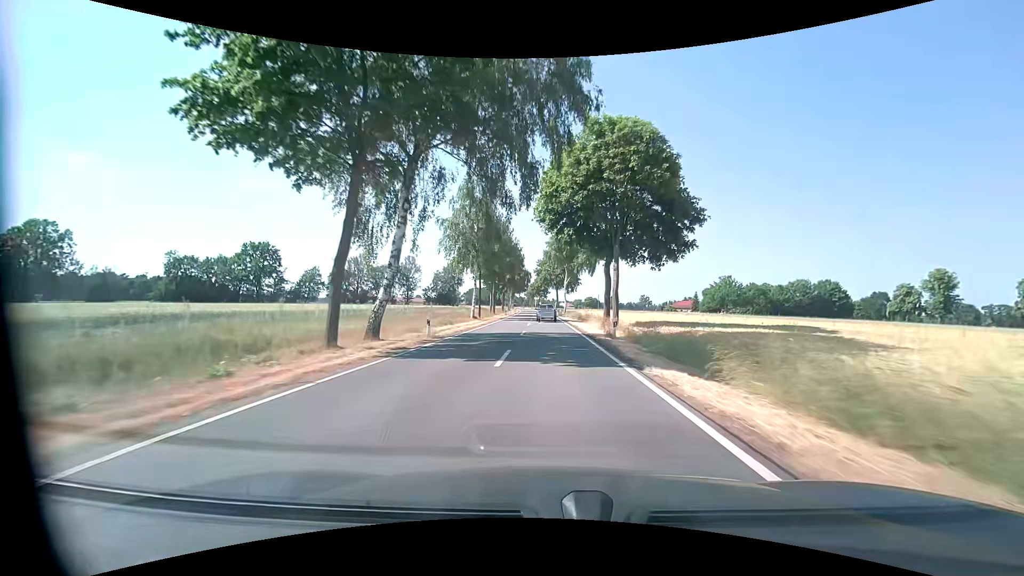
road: tertiary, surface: asphalt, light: Day
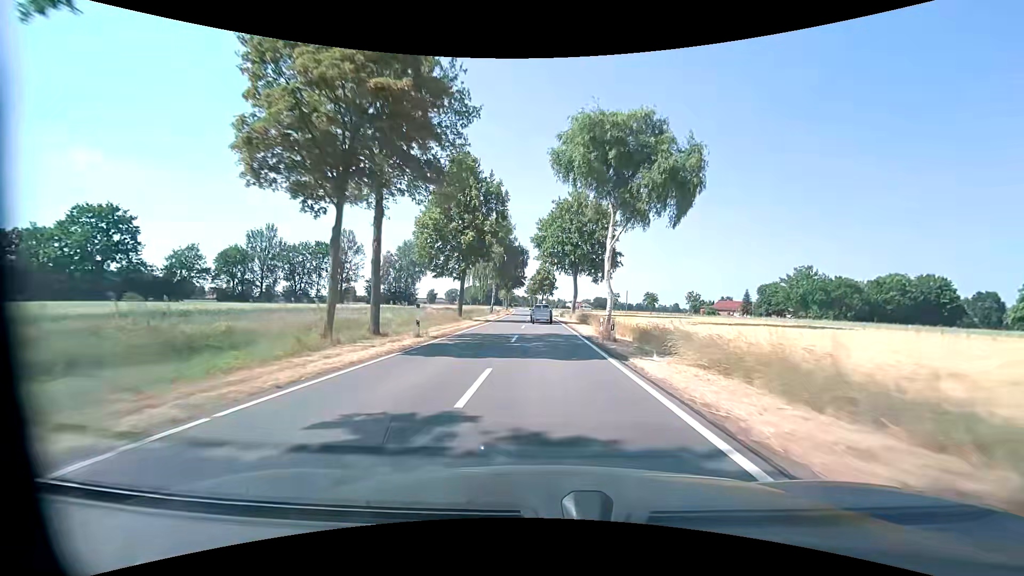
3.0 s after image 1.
(0.0, +52.6) m; 0°
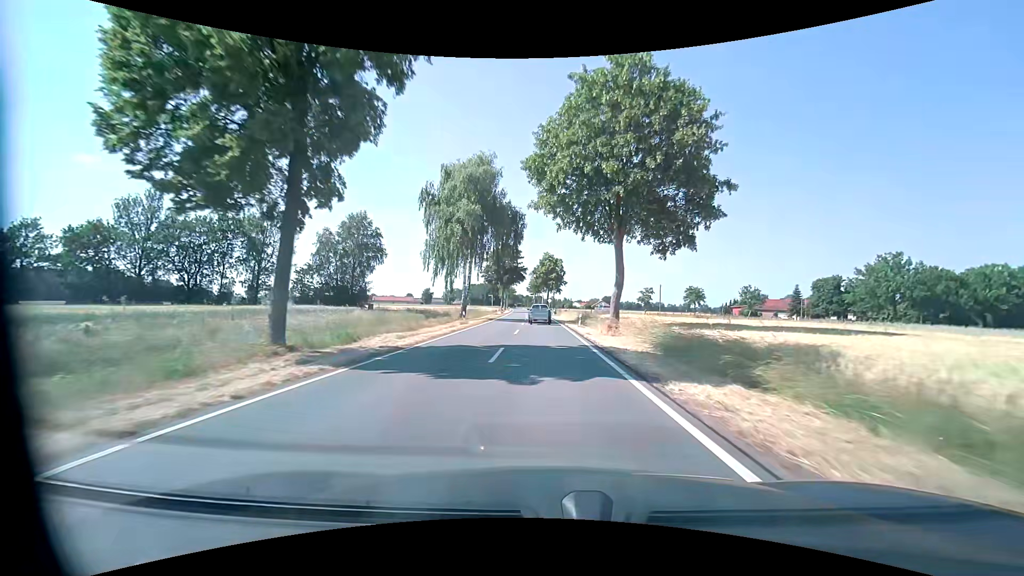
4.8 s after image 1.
(-0.1, +30.9) m; -1°
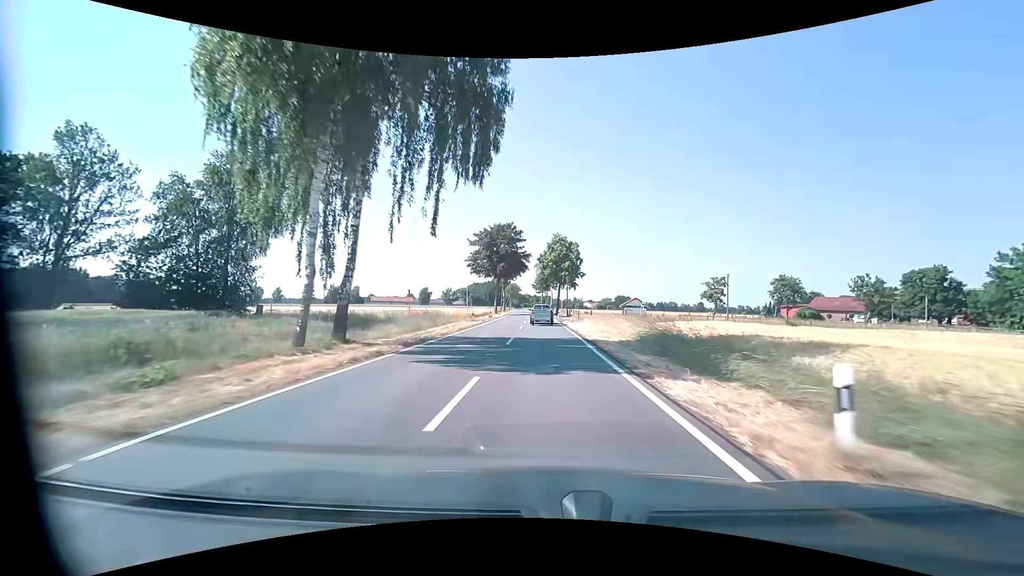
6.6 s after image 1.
(-0.2, +30.5) m; -1°
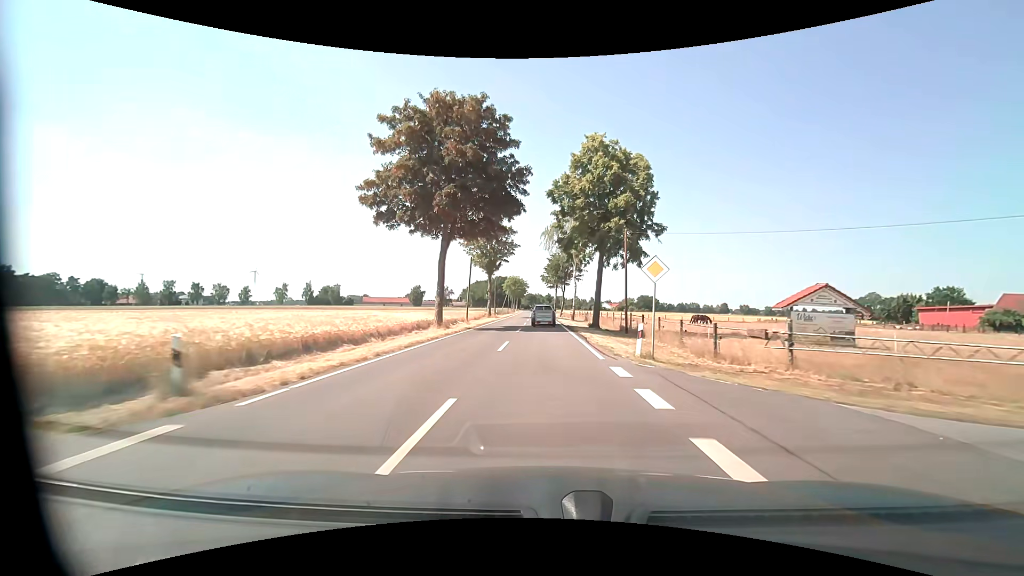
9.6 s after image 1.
(-0.4, +50.3) m; -1°
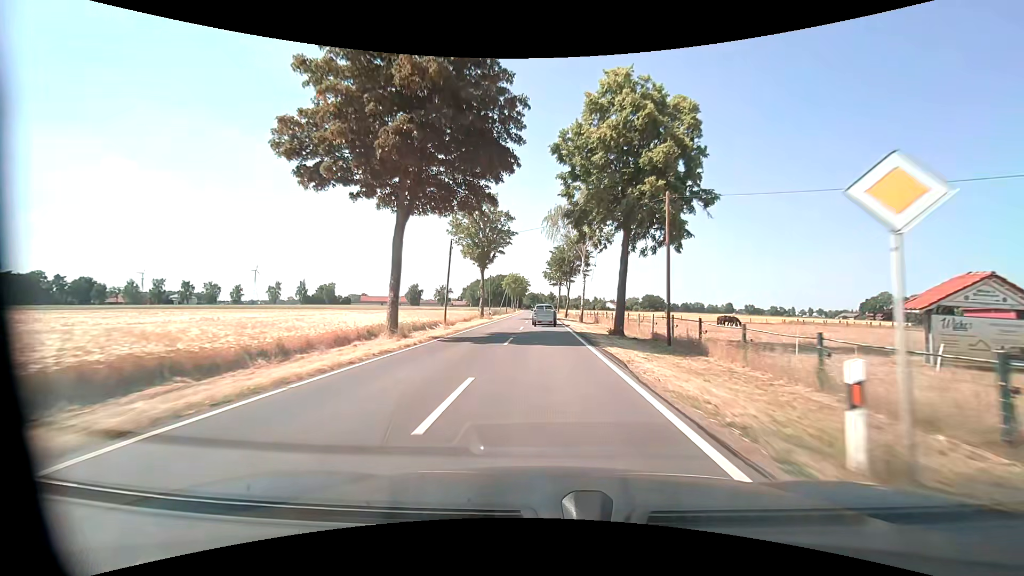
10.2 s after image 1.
(0.0, +10.0) m; 0°
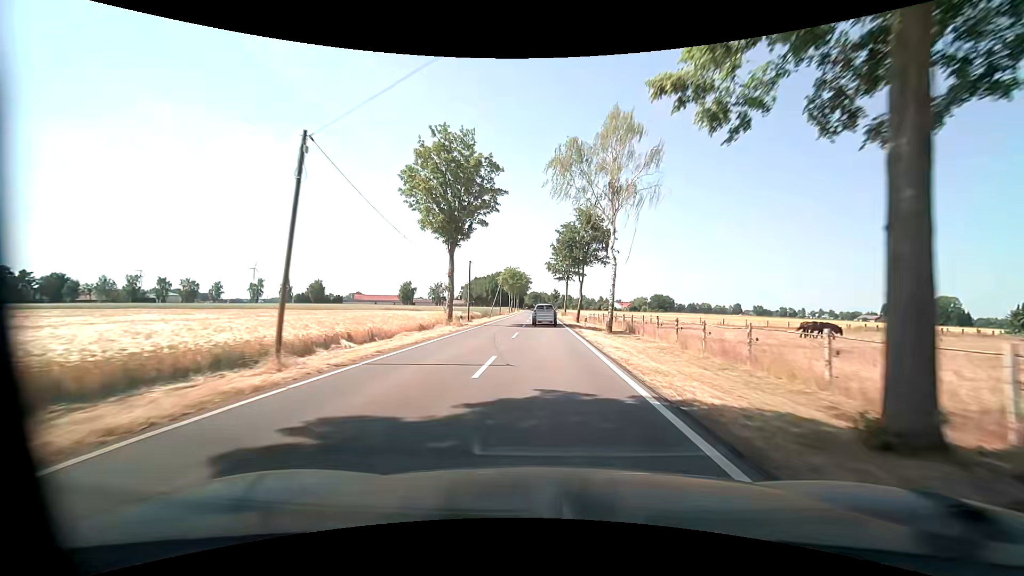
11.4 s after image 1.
(-0.1, +20.0) m; 0°
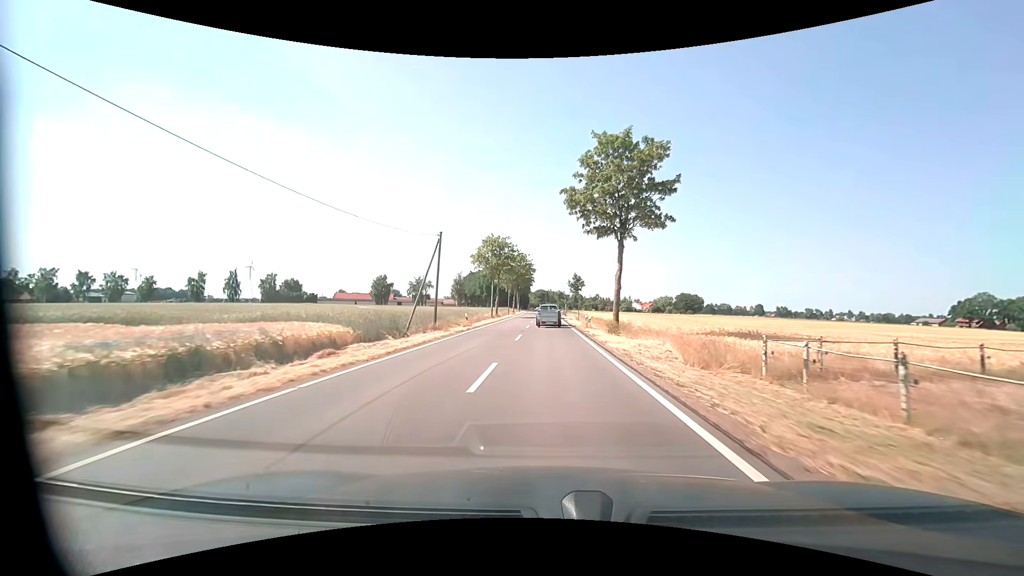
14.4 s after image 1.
(-0.5, +49.6) m; -1°
(0, +10) (0, +20) (0, +30) (0, +40) (0, +50) (0, +60) (0, +70) (0, +80) (0, +90) (0, +100) m
